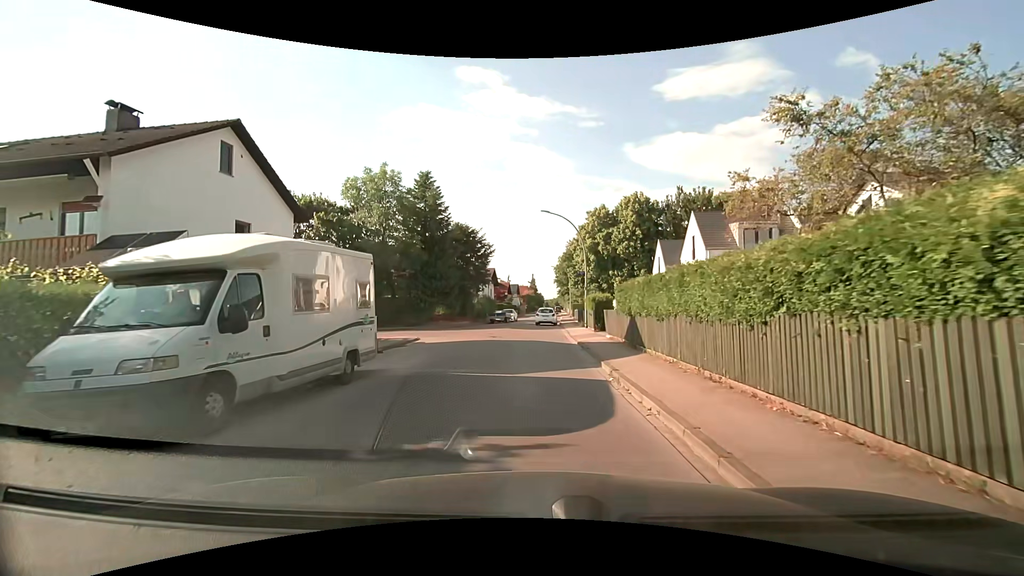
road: residential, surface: asphalt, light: Day
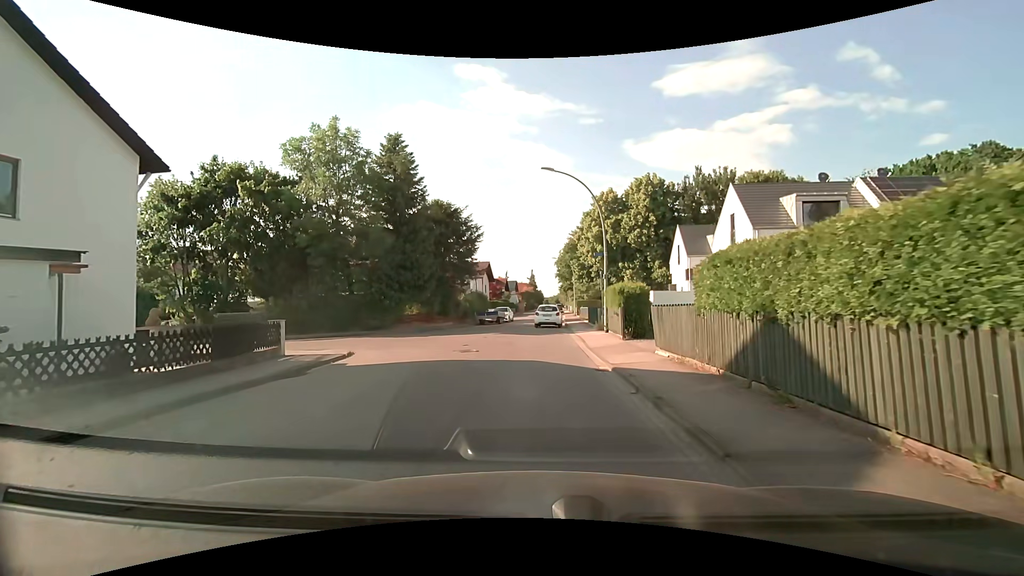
(0.0, +9.2) m; -1°
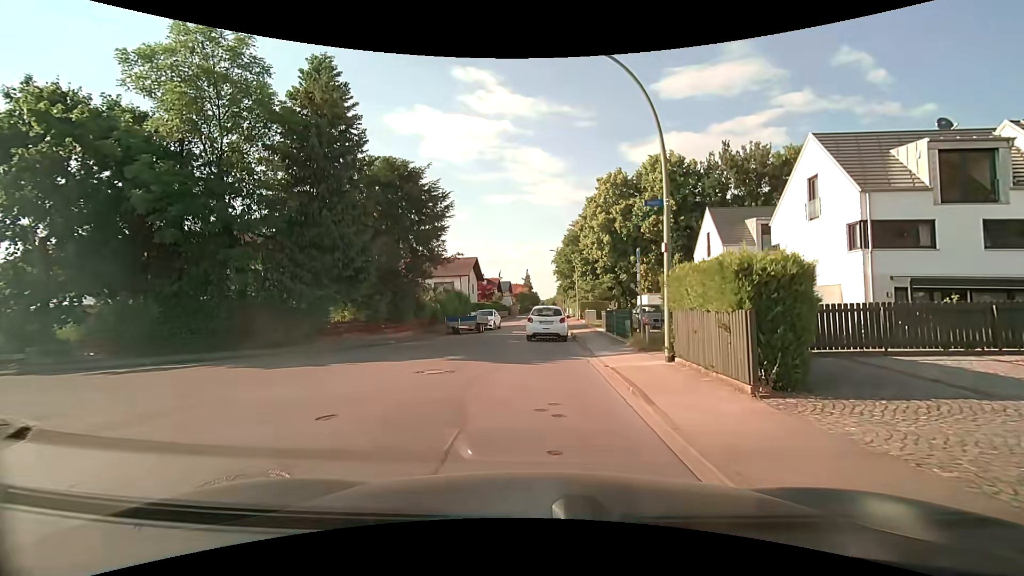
(+0.2, +11.3) m; +1°
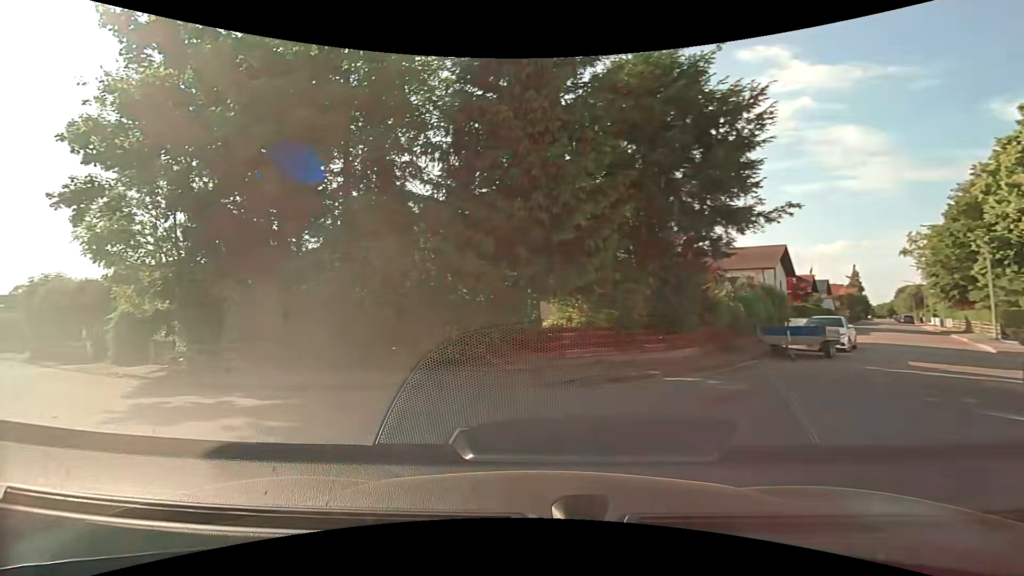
(-1.6, +11.0) m; -30°
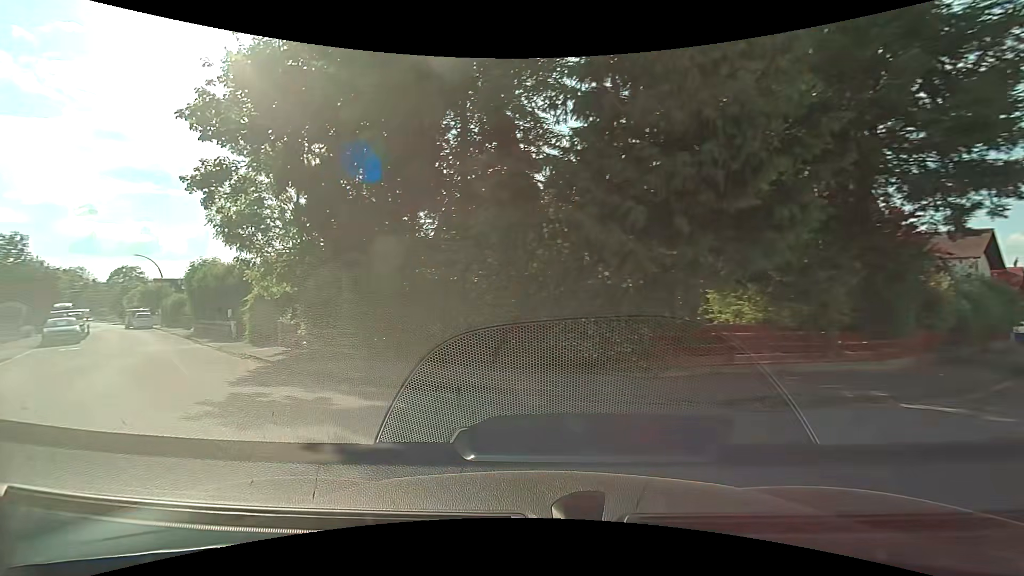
(-0.3, +2.3) m; -14°
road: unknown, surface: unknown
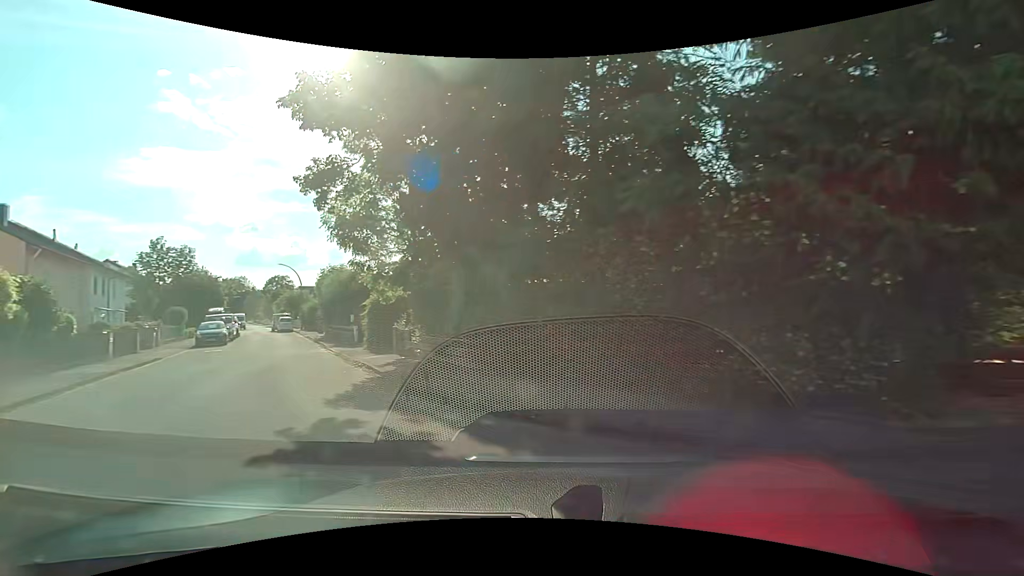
(-0.3, +2.4) m; -12°
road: residential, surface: asphalt
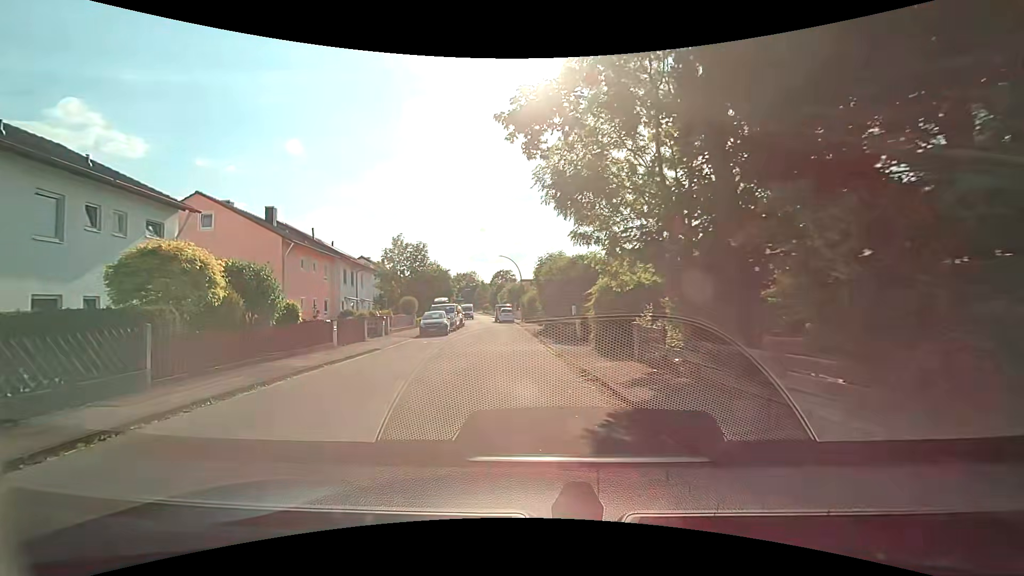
(-1.3, +5.2) m; -25°
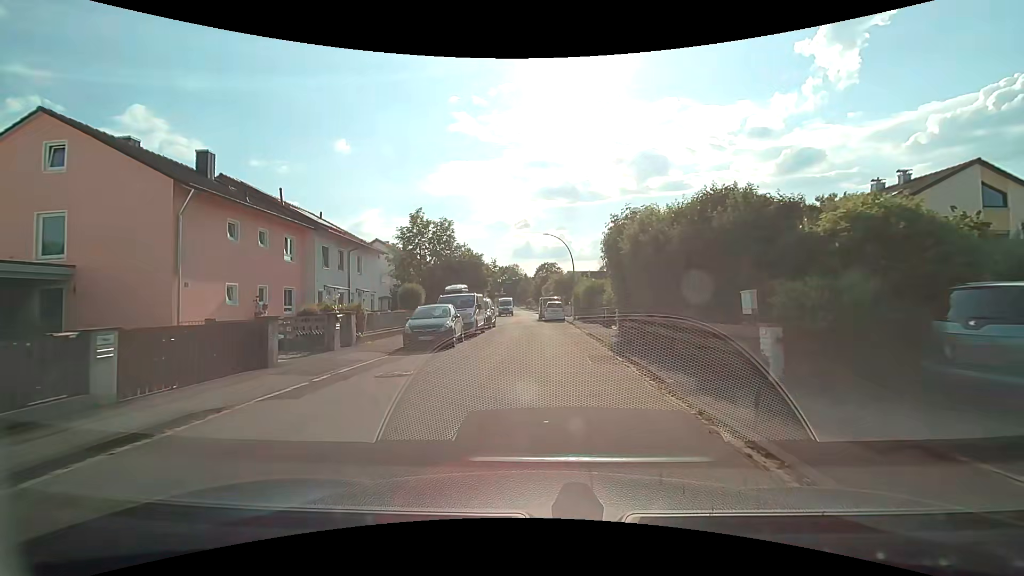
(-1.2, +13.6) m; -5°
(0, +10) (0, +20) (0, +30) (-2, +40) (-2, +50) (-2, +60) (-2, +70) (-2, +80) (-3, +90) (-3, +100) m
